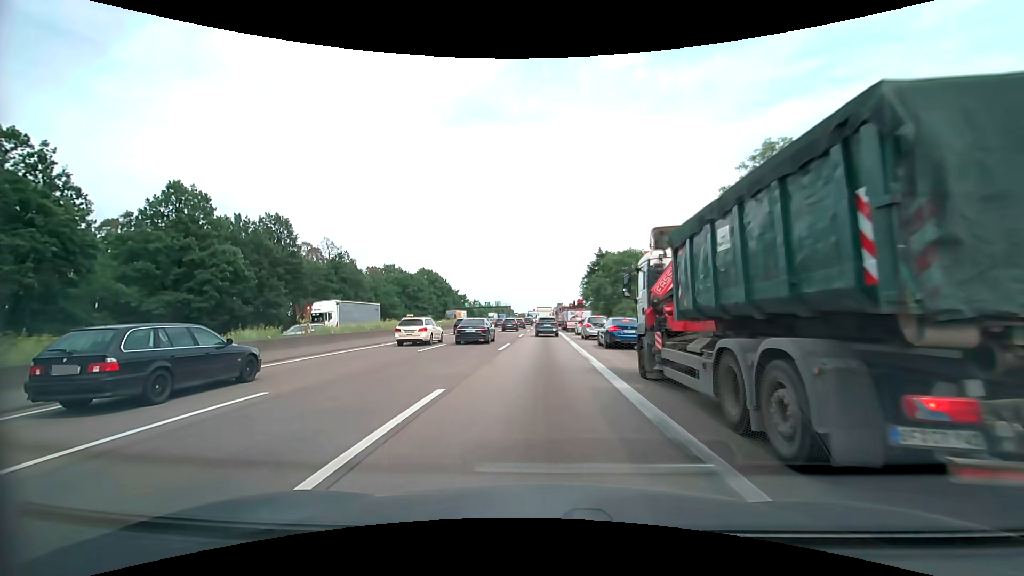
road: motorway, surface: asphalt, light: Day
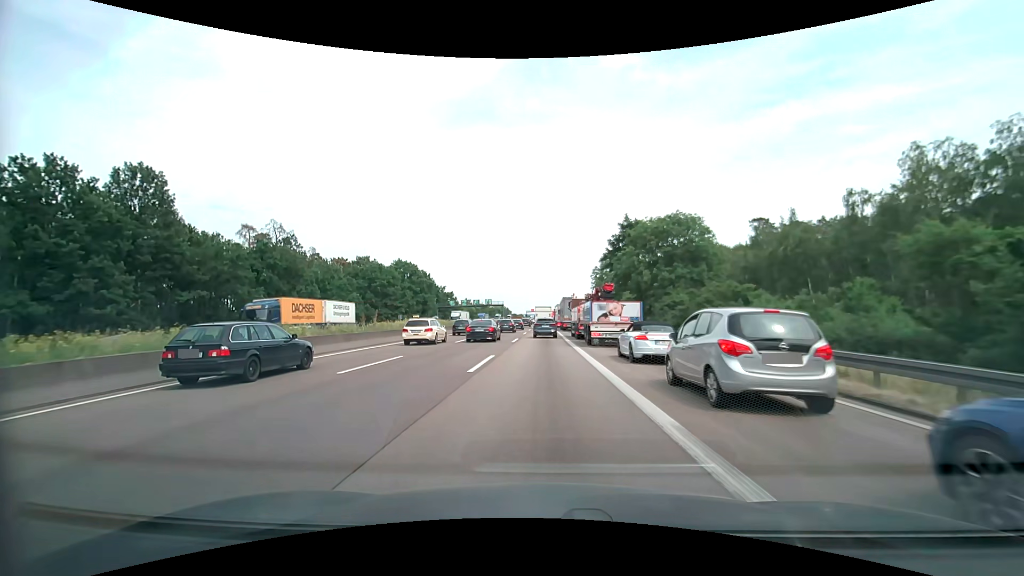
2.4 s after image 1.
(0.0, +26.5) m; 0°
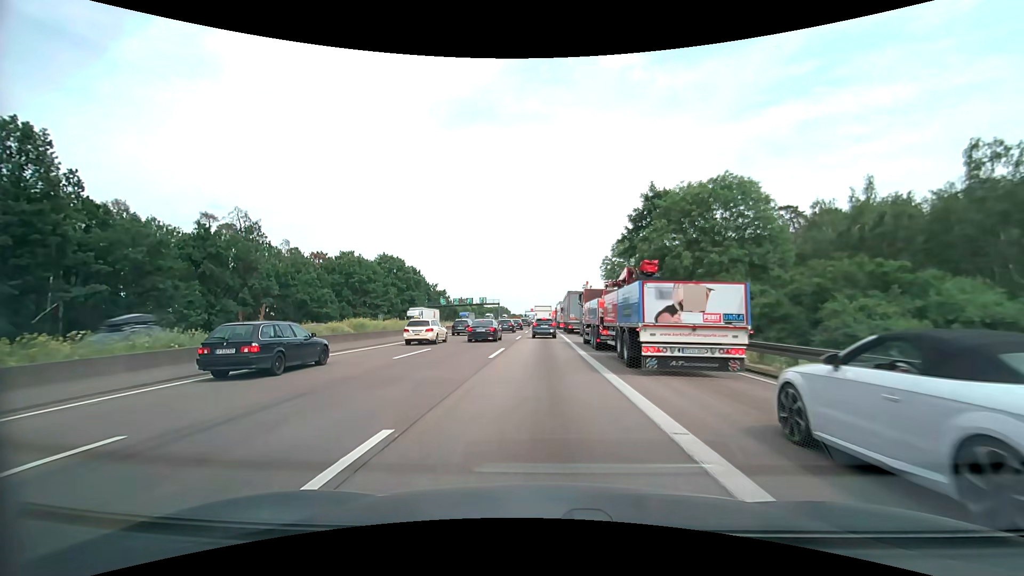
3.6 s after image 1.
(0.0, +12.9) m; 0°
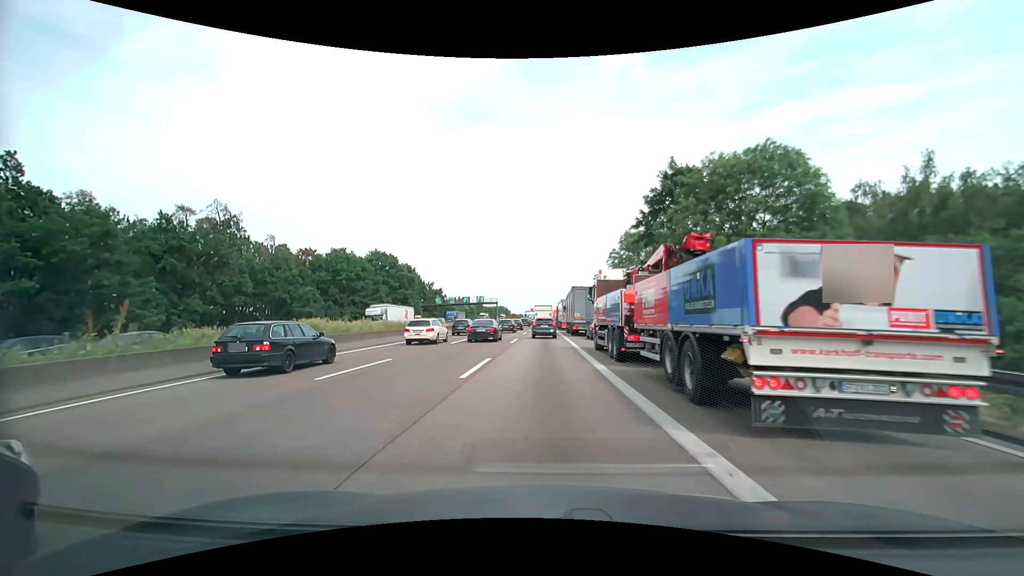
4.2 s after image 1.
(0.0, +6.4) m; 0°
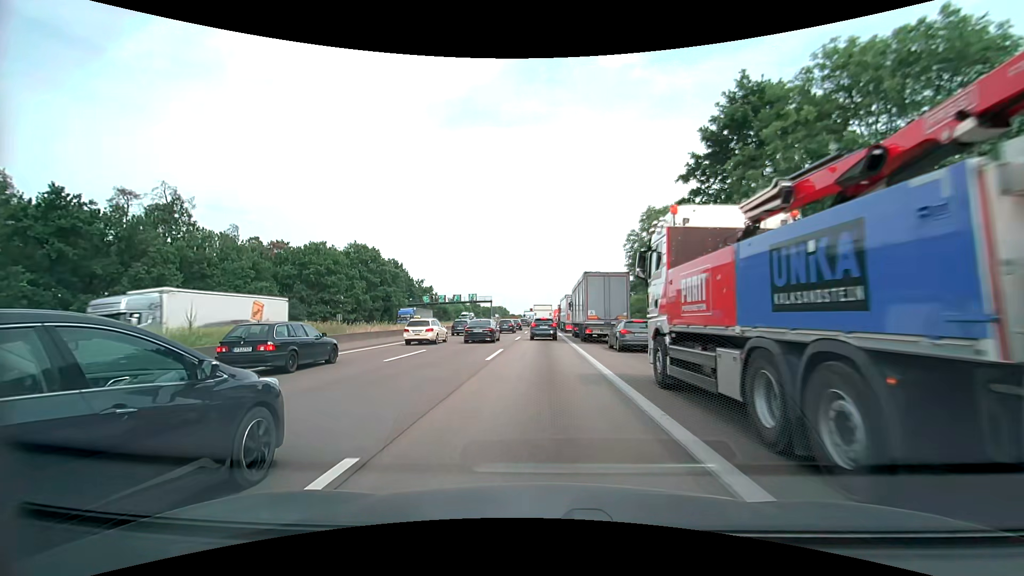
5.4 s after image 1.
(0.0, +12.6) m; 0°
(0, +10) (0, +20) (0, +30) (0, +40) (0, +50) (0, +60) (0, +70) (0, +80) (0, +90) (0, +100) m
